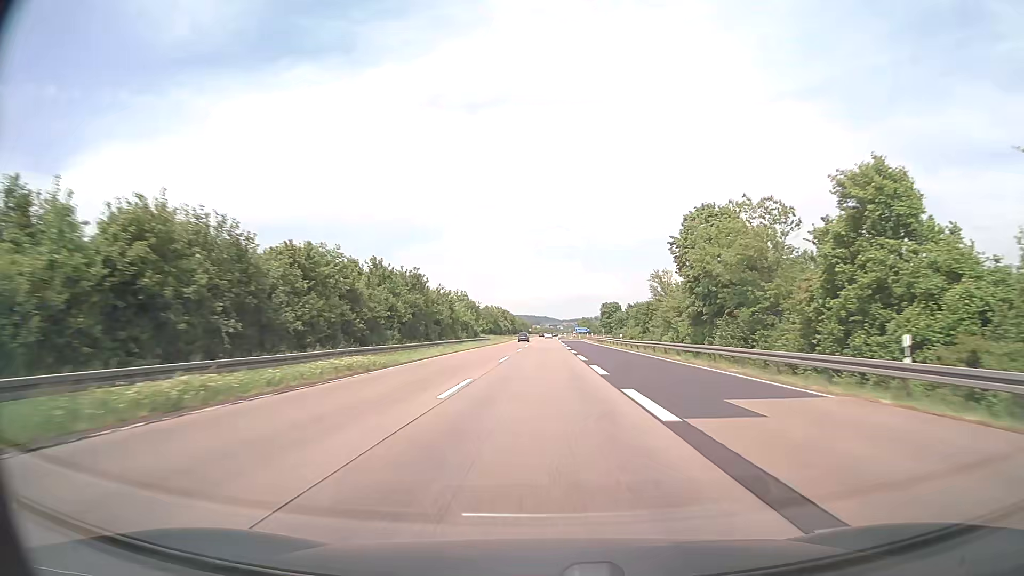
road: motorway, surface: asphalt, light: Day
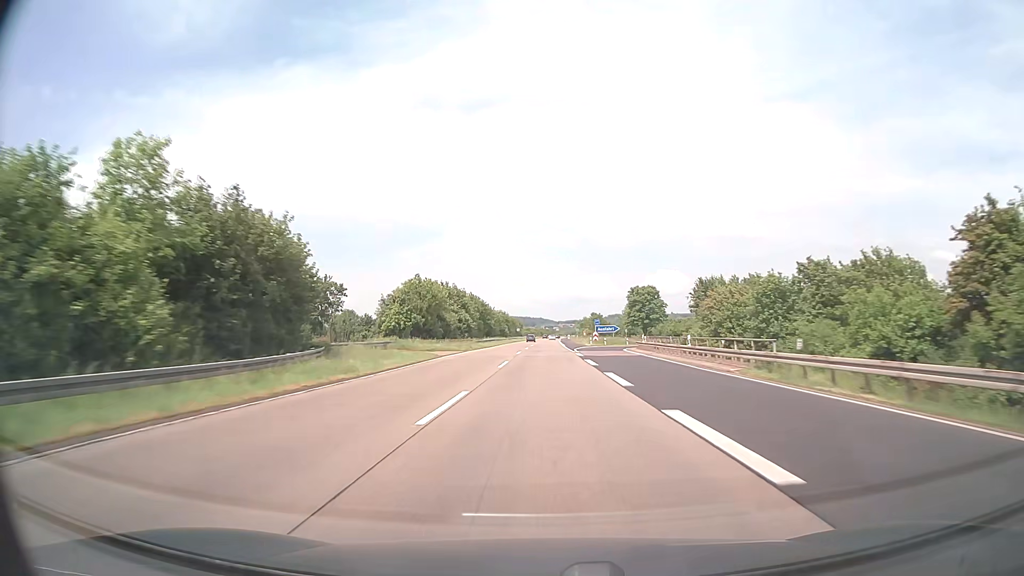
(+0.3, +76.1) m; 0°
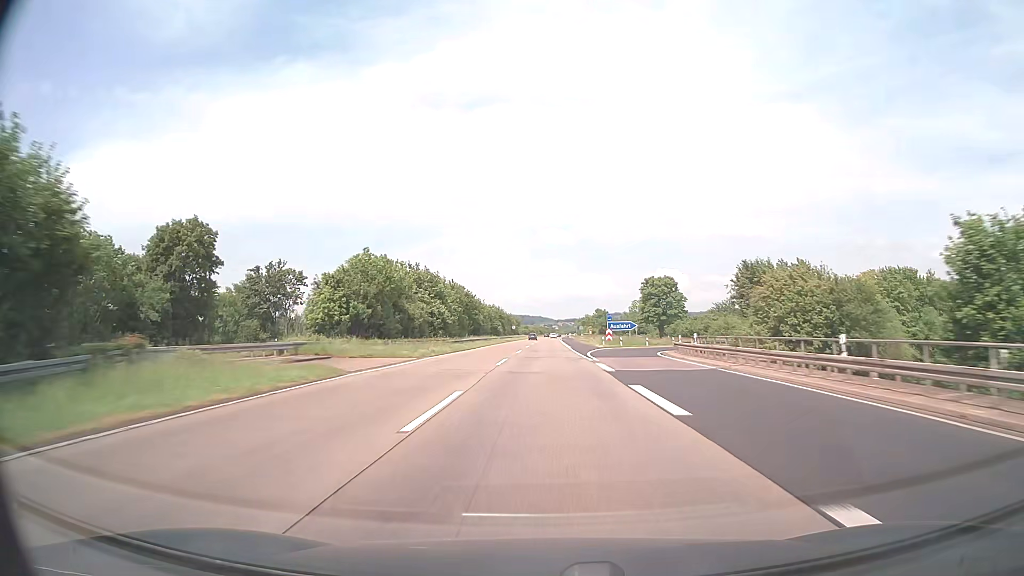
(0.0, +19.0) m; 0°
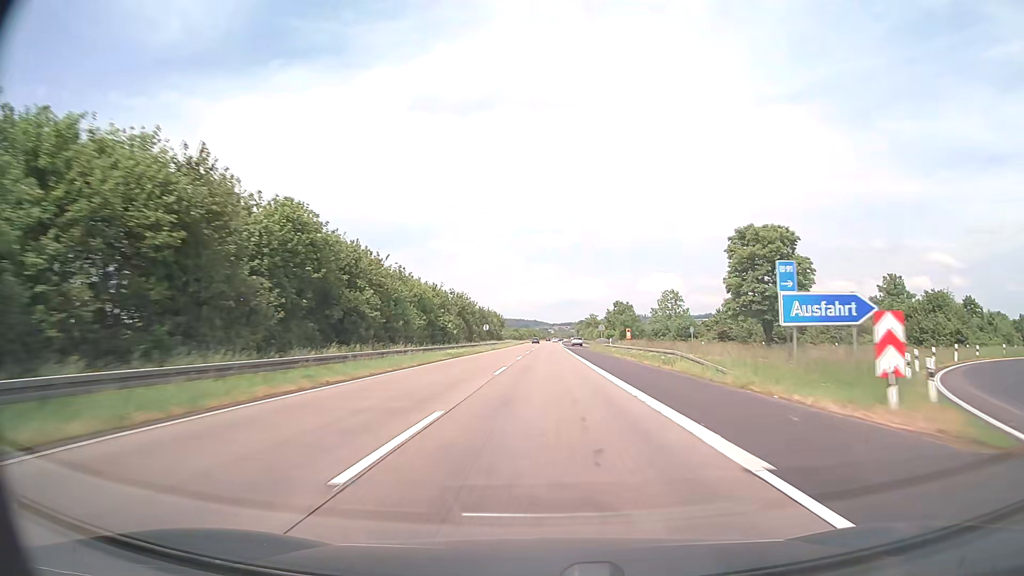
(+0.3, +57.0) m; +1°
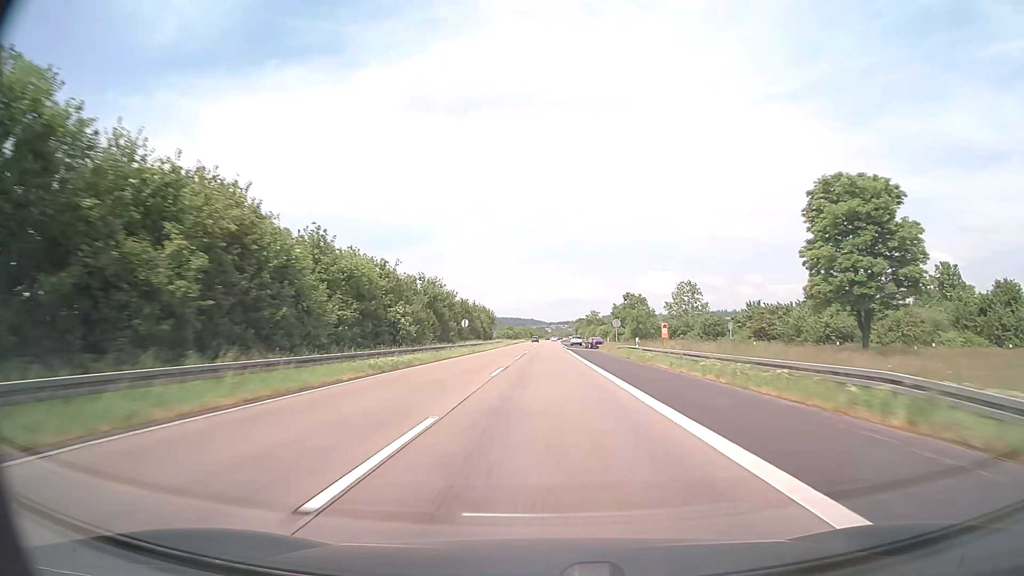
(0.0, +19.0) m; 0°
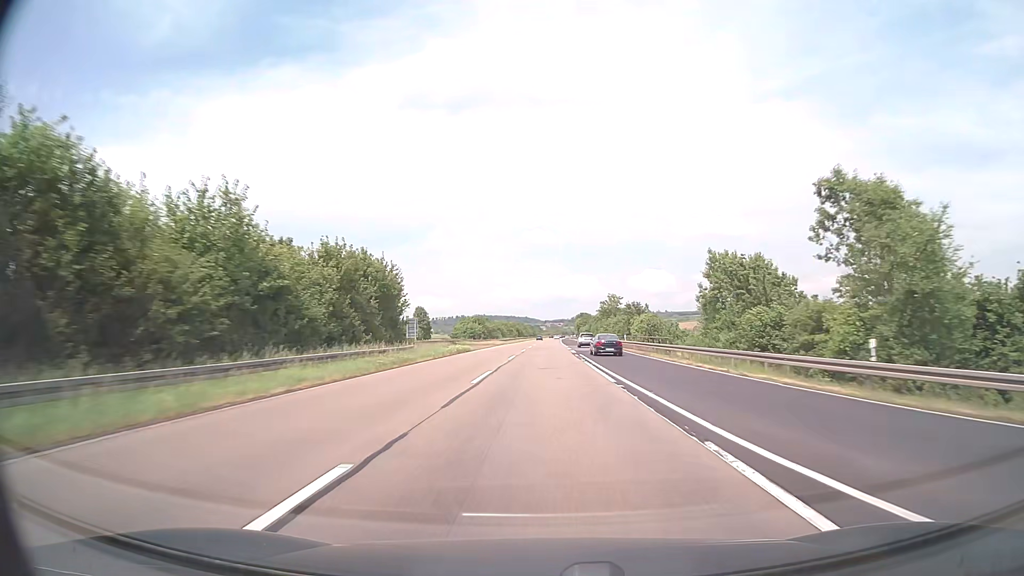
(+0.5, +76.1) m; +1°
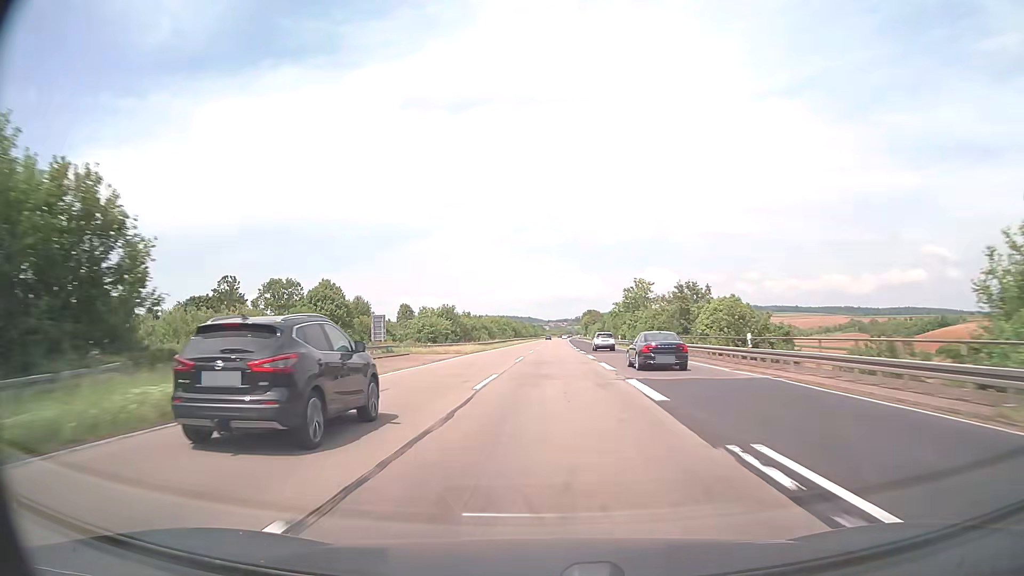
(0.0, +38.0) m; 0°
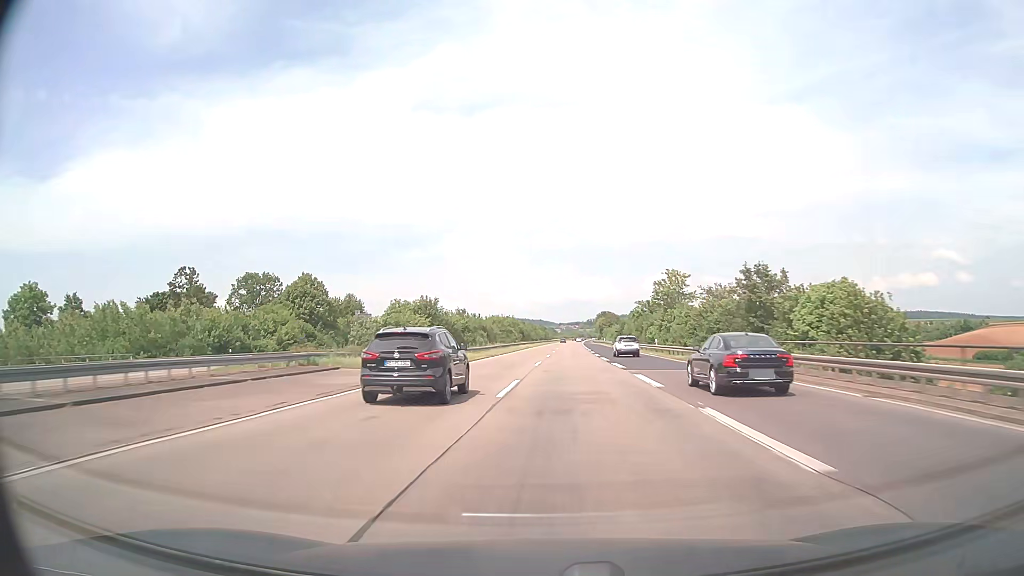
(-0.1, +19.0) m; -1°
(0, +10) (0, +20) (0, +30) (0, +40) (0, +50) (0, +60) (0, +70) (0, +80) (0, +90) (0, +100) m
